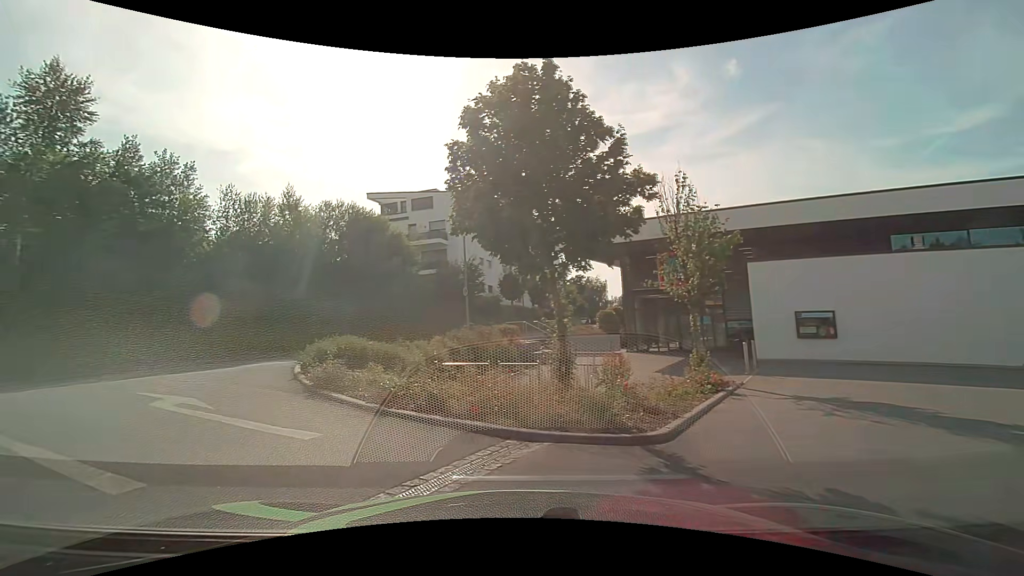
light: Day
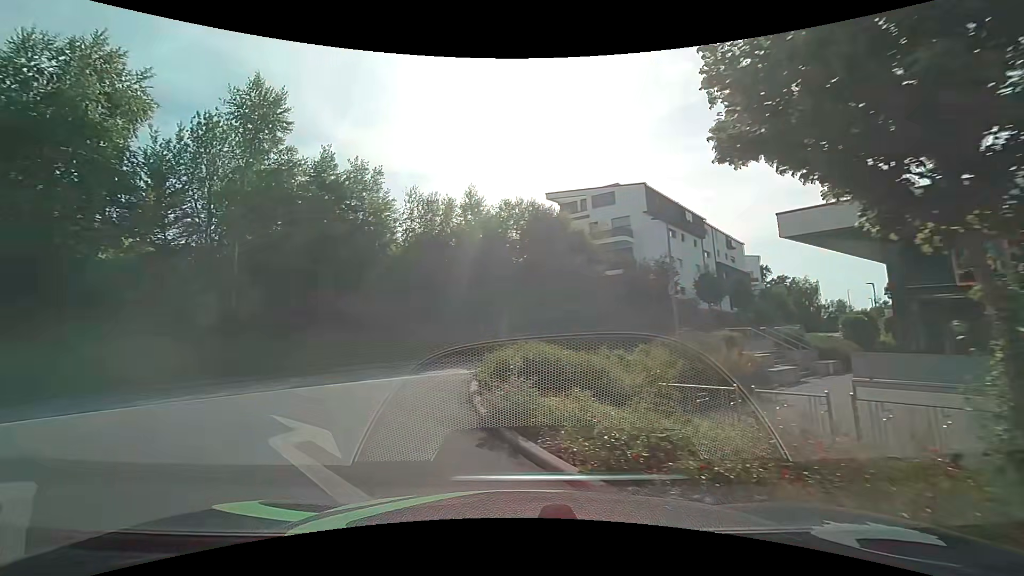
(-0.7, +3.8) m; -20°
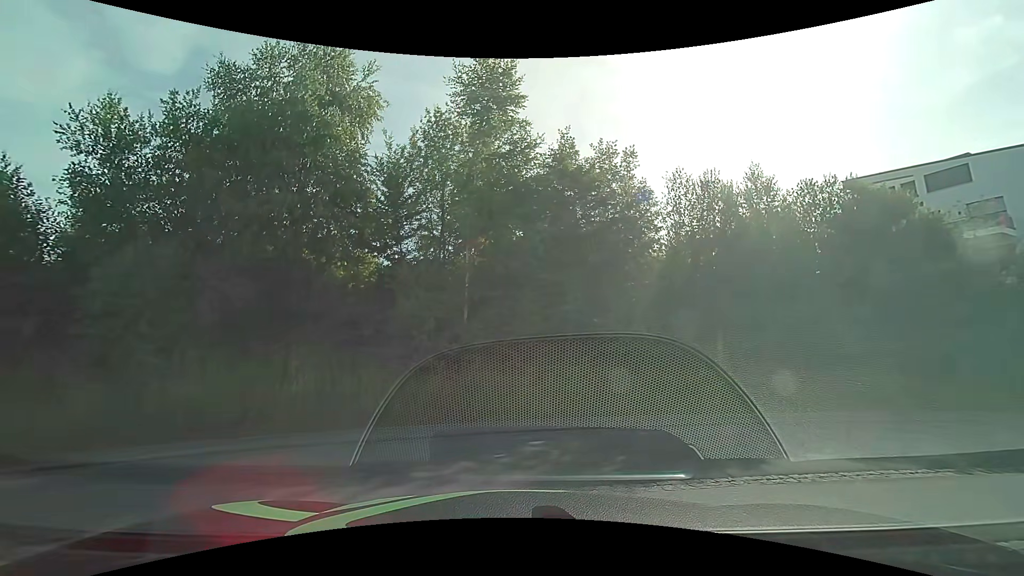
(-1.8, +6.4) m; -28°
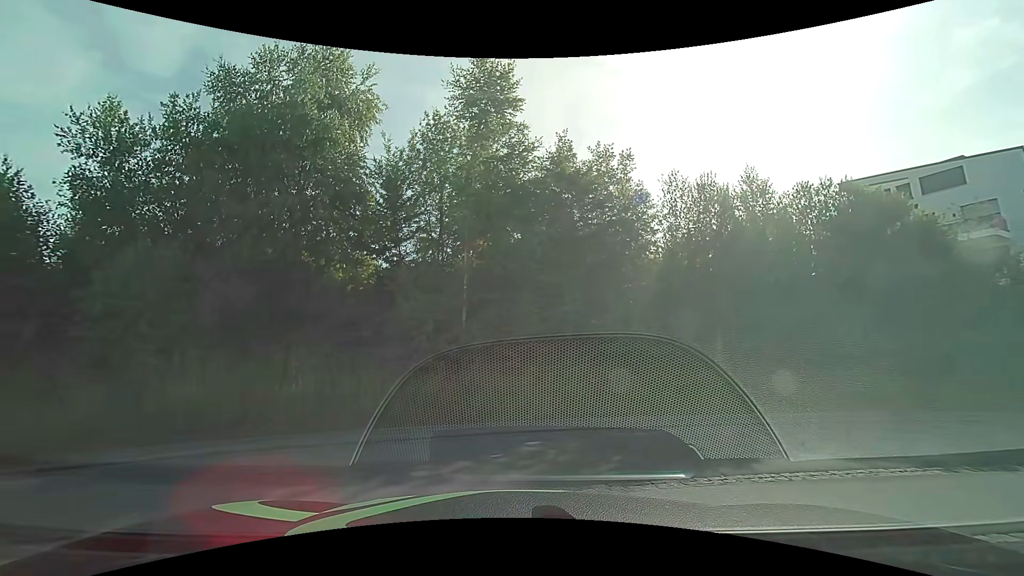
(0.0, +0.1) m; 0°
